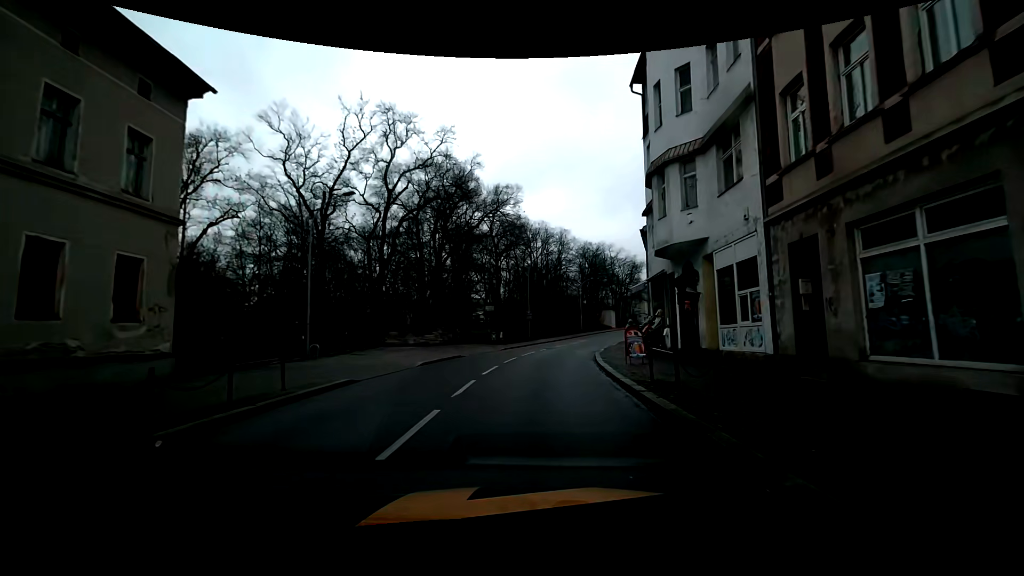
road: primary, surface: asphalt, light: Day
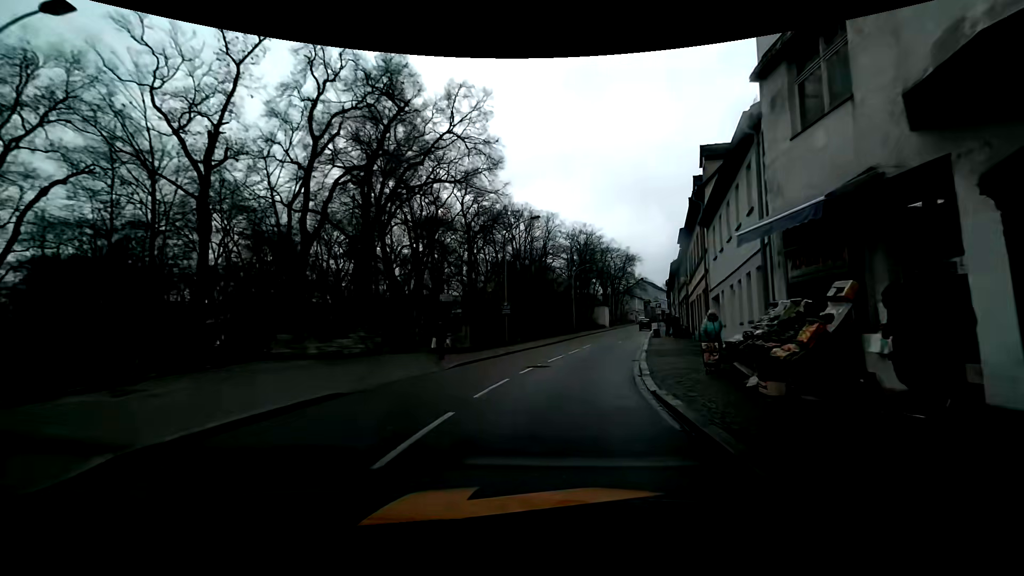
(+0.2, +14.1) m; +1°
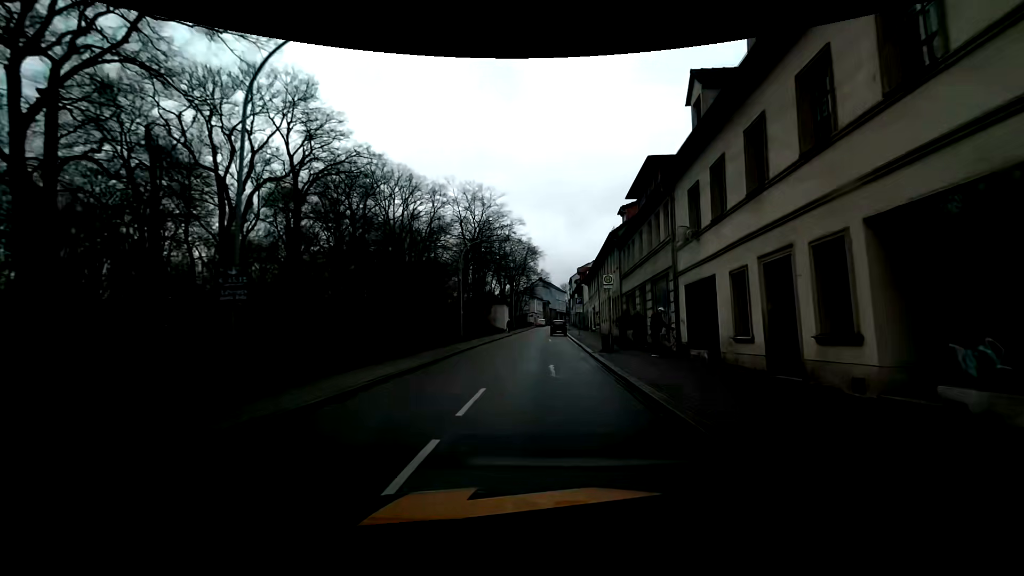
(+2.1, +19.3) m; +11°
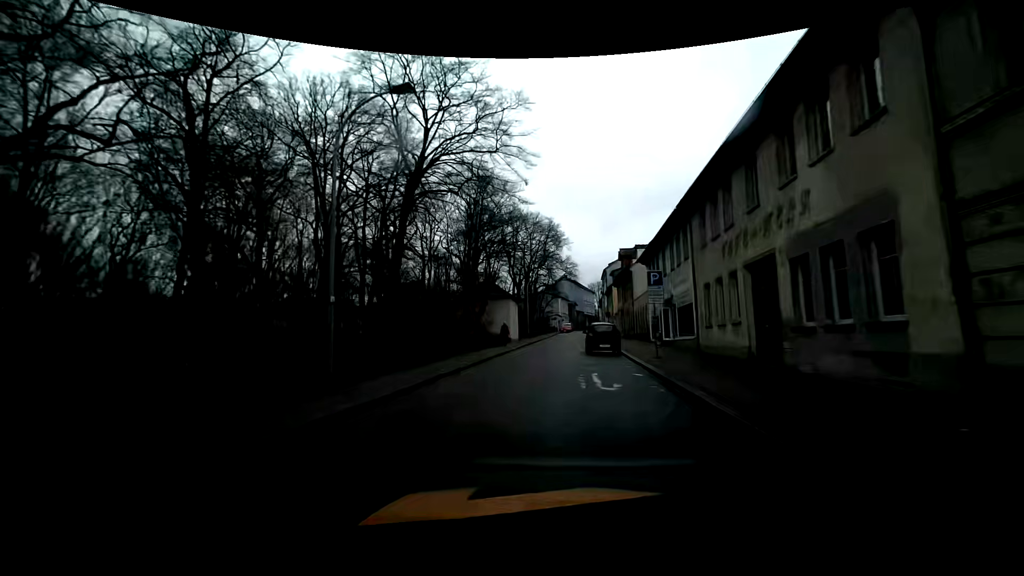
(+1.2, +24.6) m; -1°
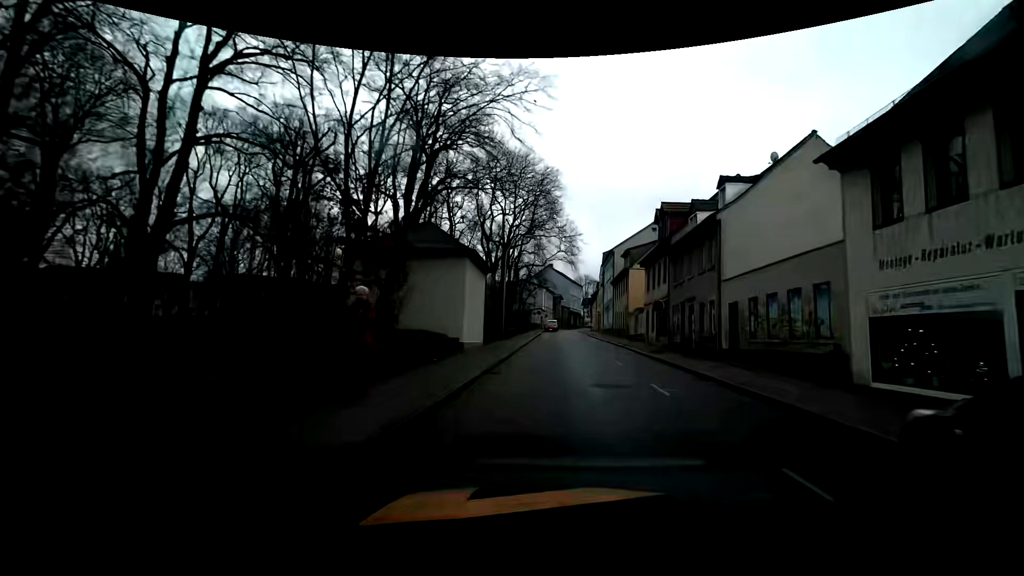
(+0.1, +23.4) m; +3°
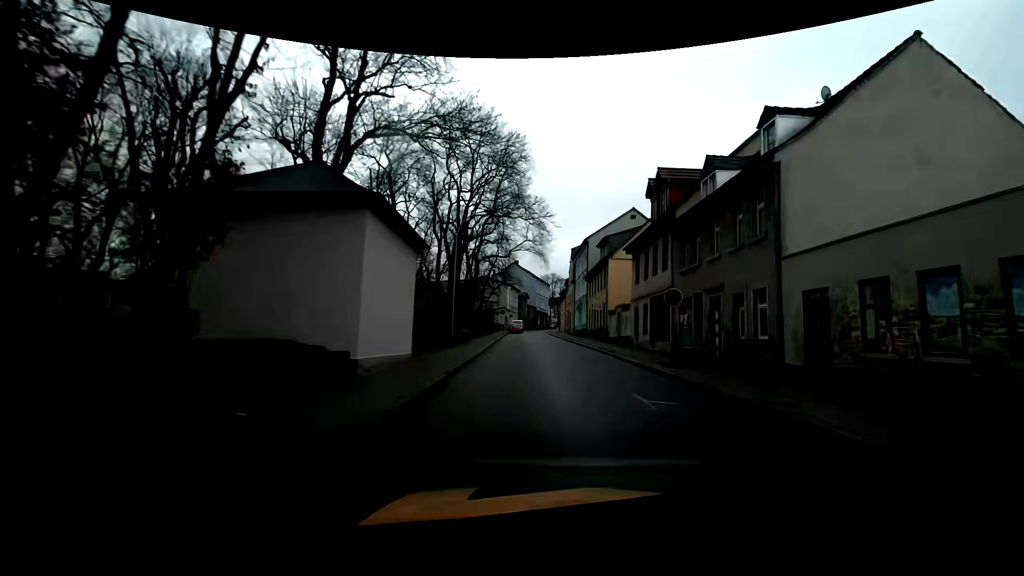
(+0.3, +8.6) m; +4°
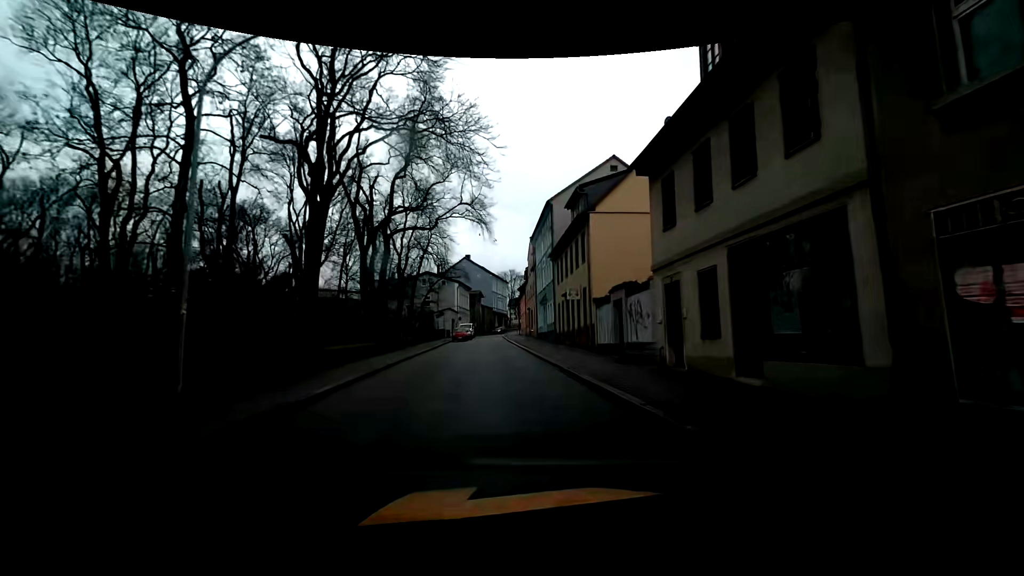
(+1.3, +17.8) m; +3°
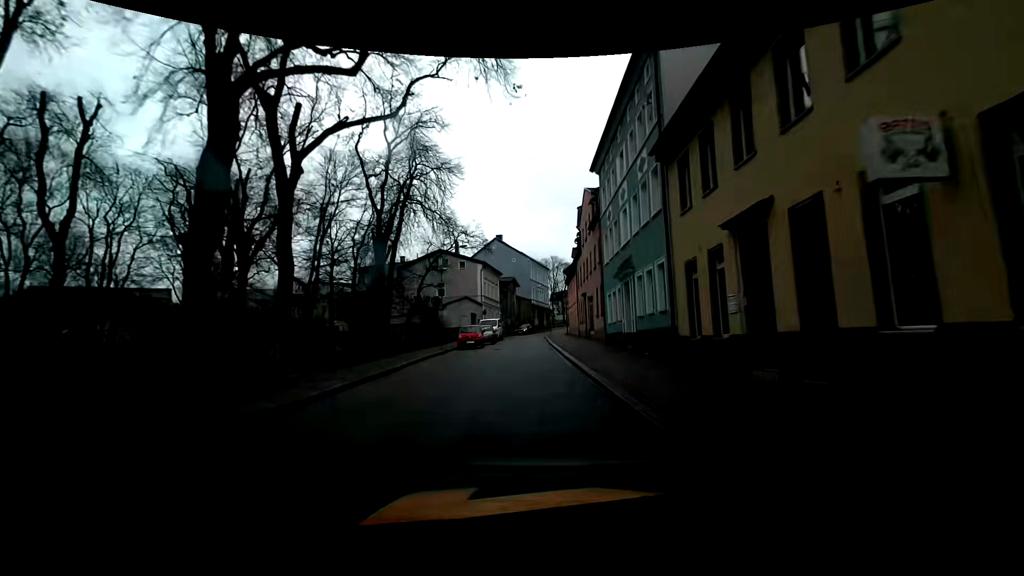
(-0.8, +22.5) m; -4°
(0, +10) (0, +20) (0, +30) (0, +40) (0, +50) (+1, +60) (+2, +70) (+4, +80) (+6, +89) (+9, +99) m
